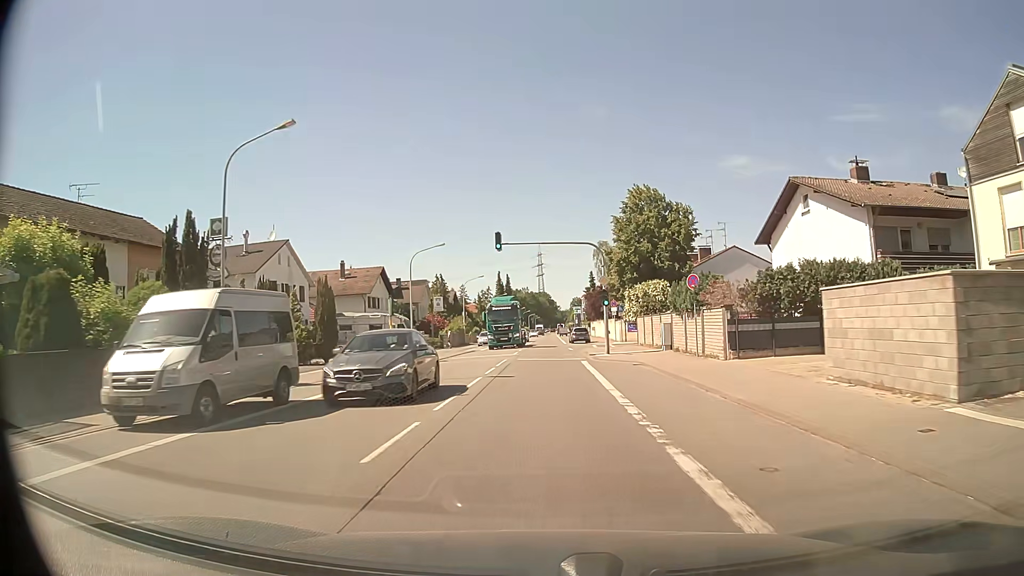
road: primary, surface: asphalt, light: Day
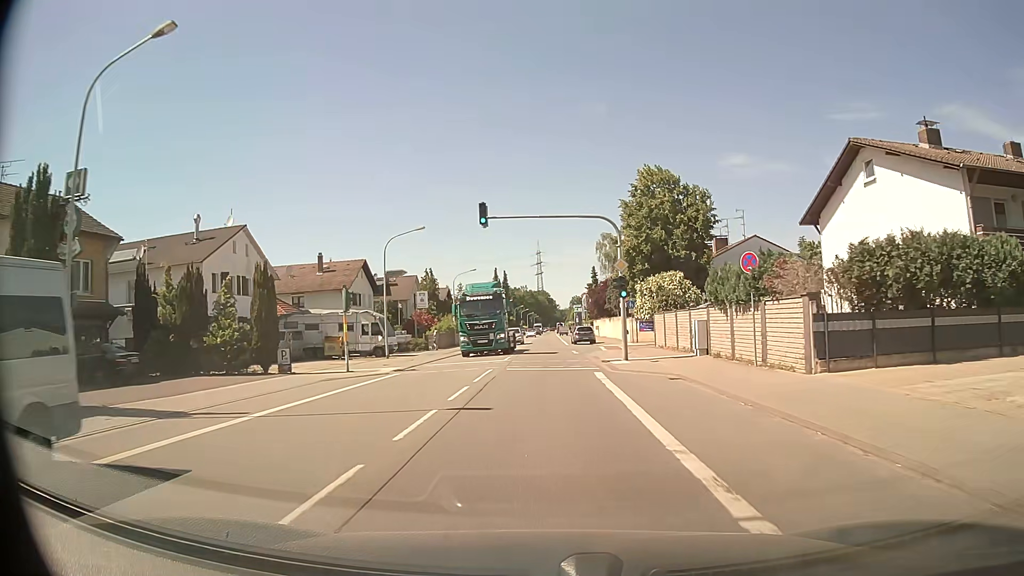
(0.0, +7.6) m; 0°
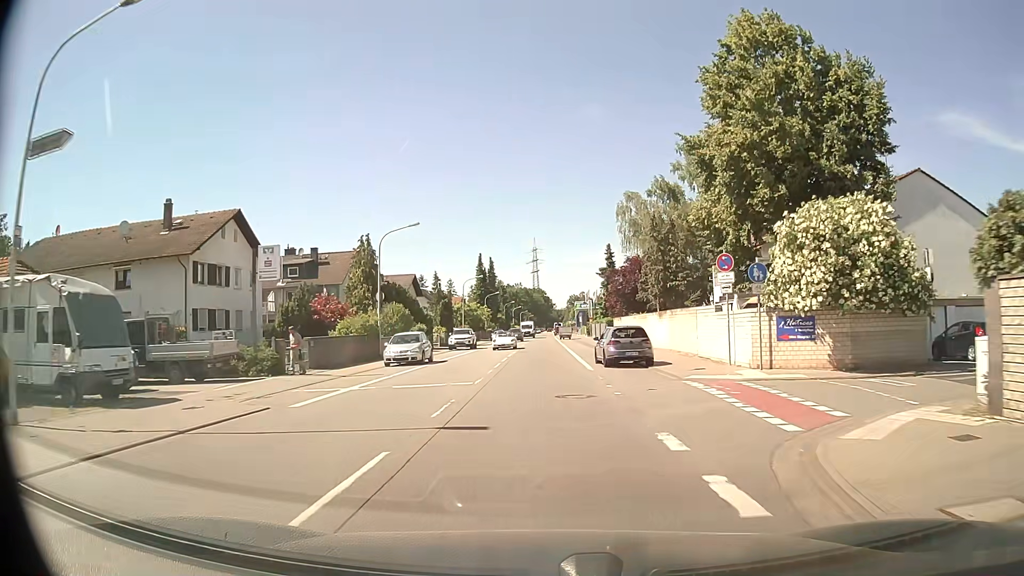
(0.0, +30.5) m; 0°
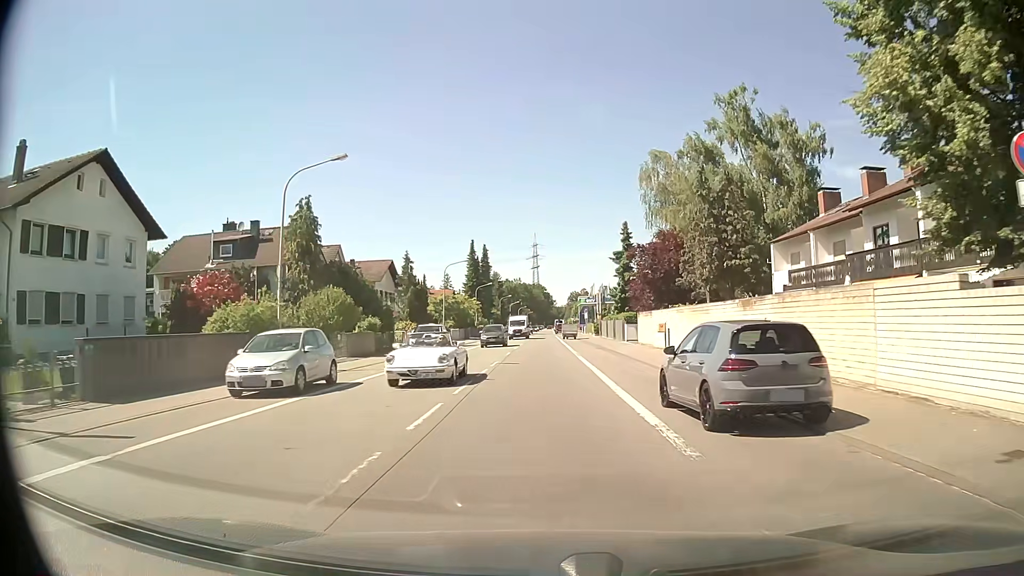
(0.0, +15.3) m; 0°
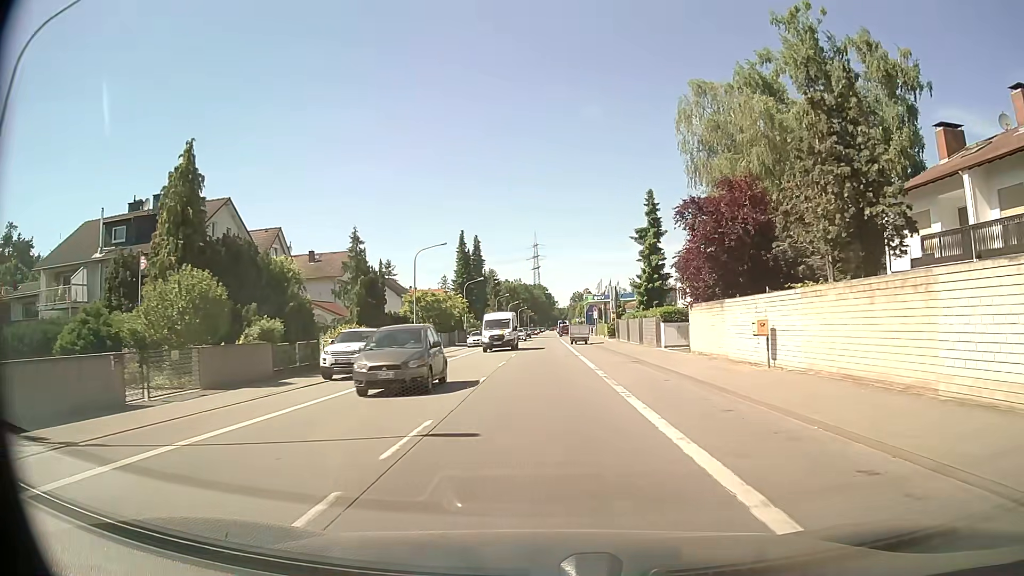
(-0.1, +15.3) m; -1°
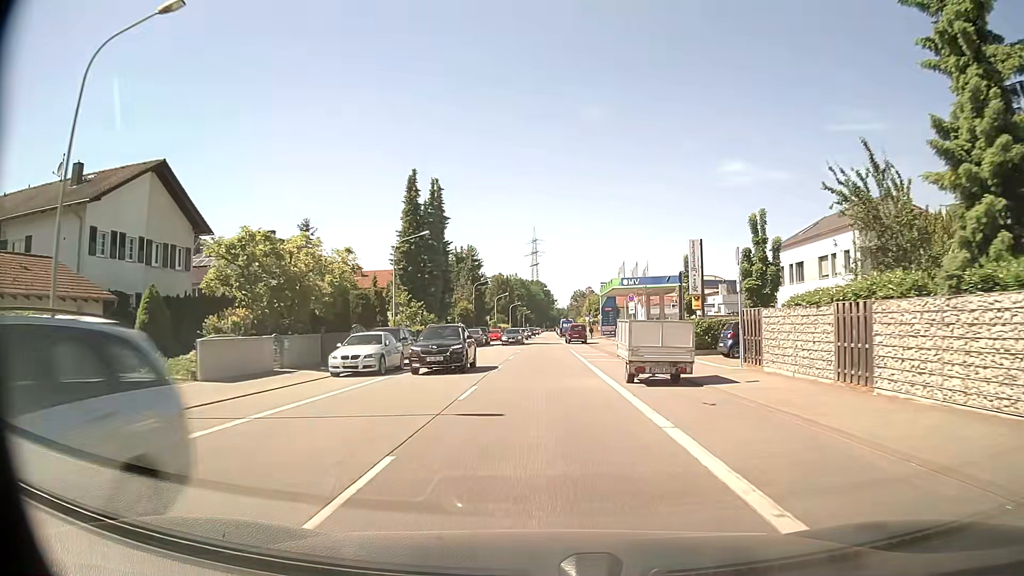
(+0.1, +38.2) m; +1°
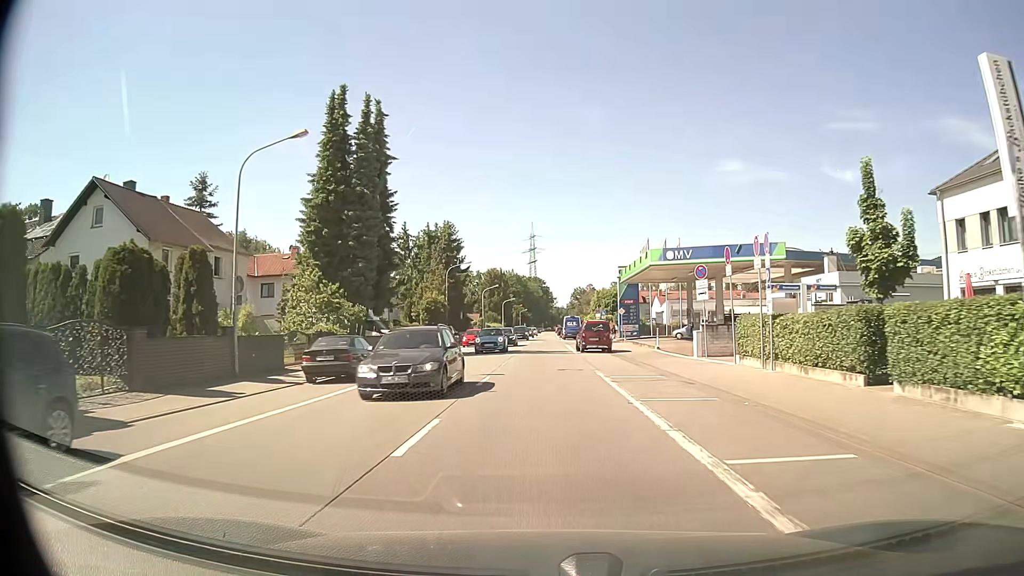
(-0.2, +22.9) m; 0°
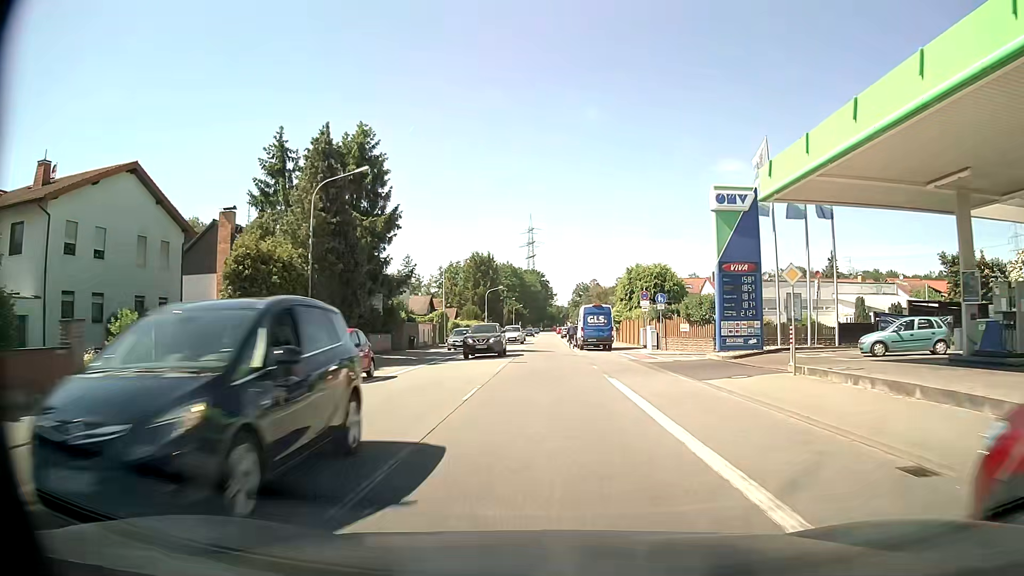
(-0.1, +38.1) m; 0°
